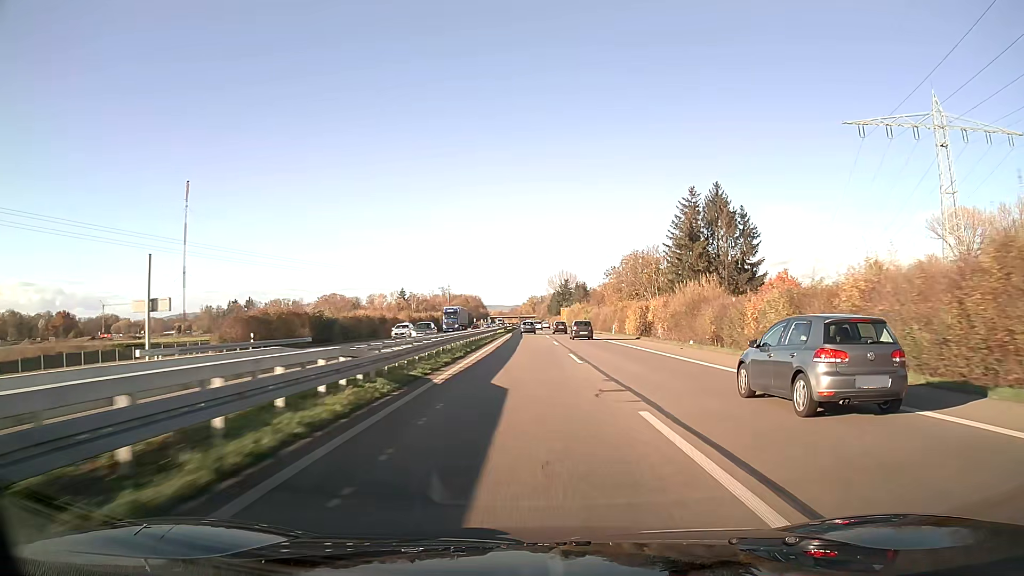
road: trunk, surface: asphalt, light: Day
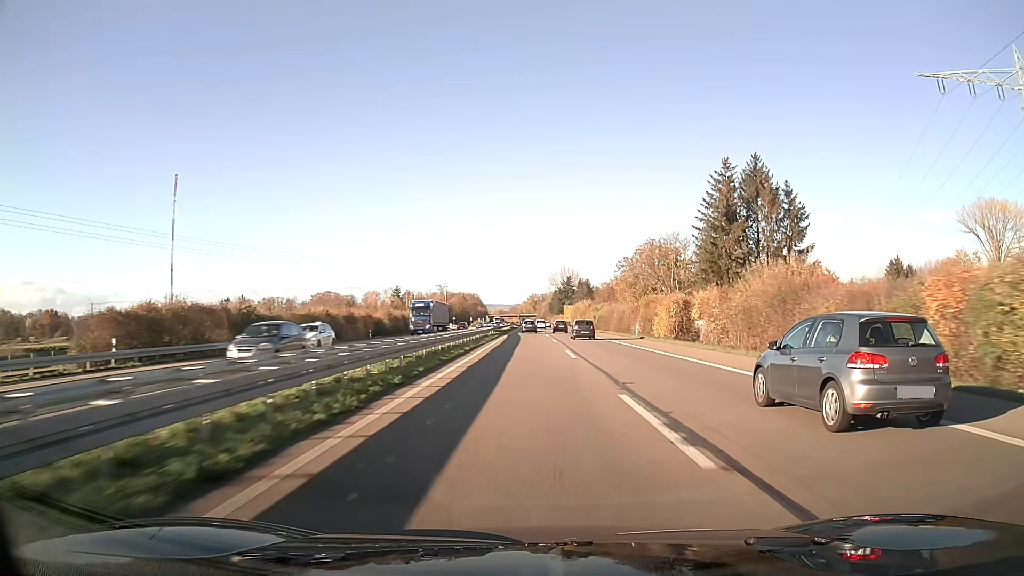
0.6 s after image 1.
(0.0, +16.1) m; 0°
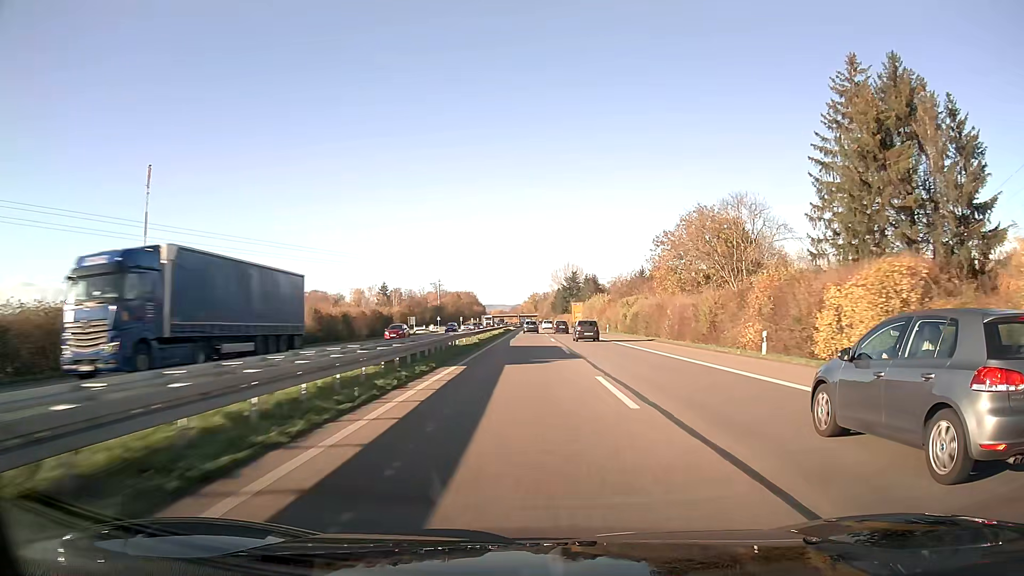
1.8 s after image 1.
(0.0, +32.2) m; 0°
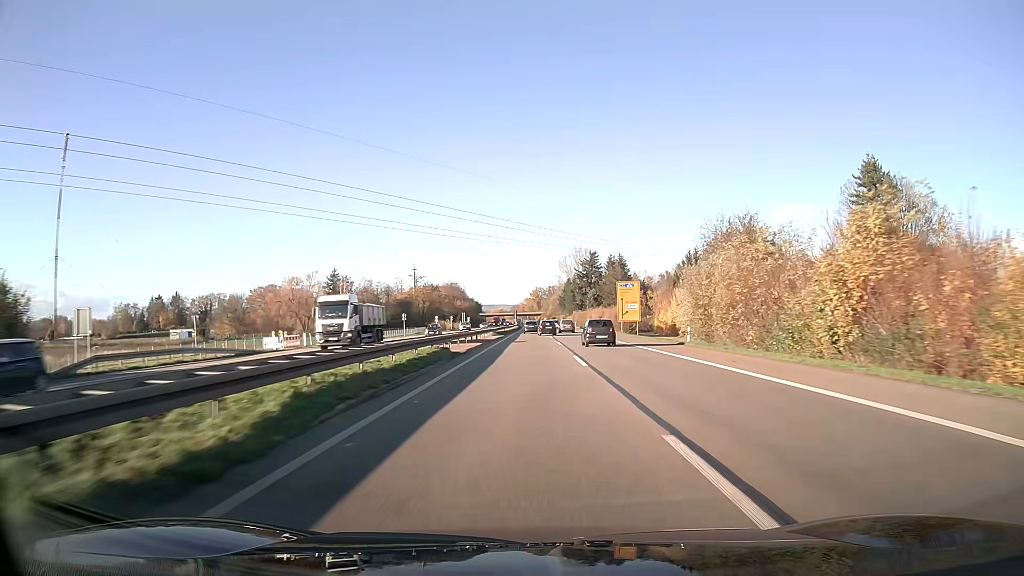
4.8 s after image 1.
(-0.1, +81.2) m; 0°
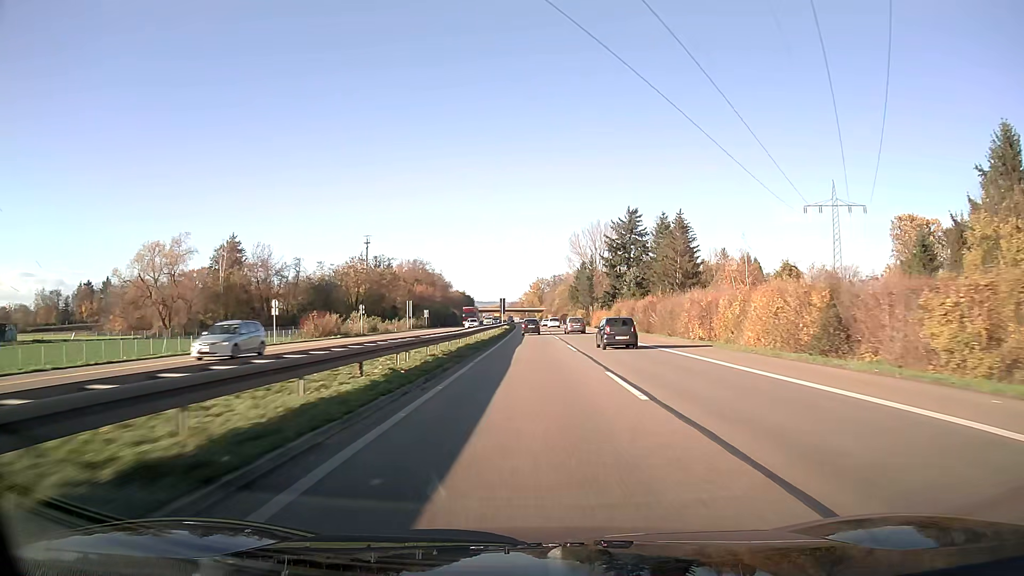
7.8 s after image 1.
(-0.1, +81.4) m; 0°
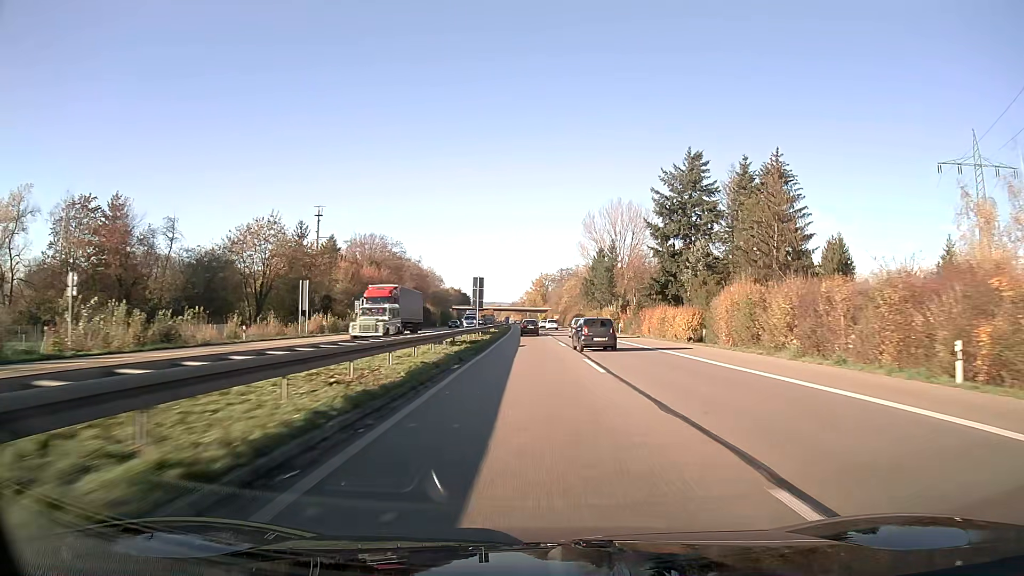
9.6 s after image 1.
(-0.1, +48.5) m; 0°
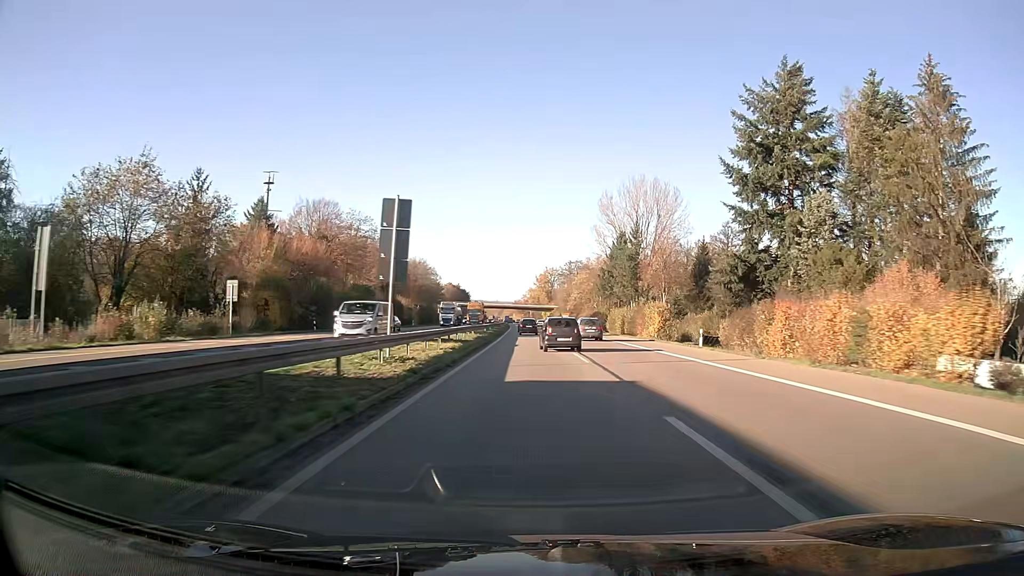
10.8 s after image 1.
(-0.1, +32.3) m; 0°
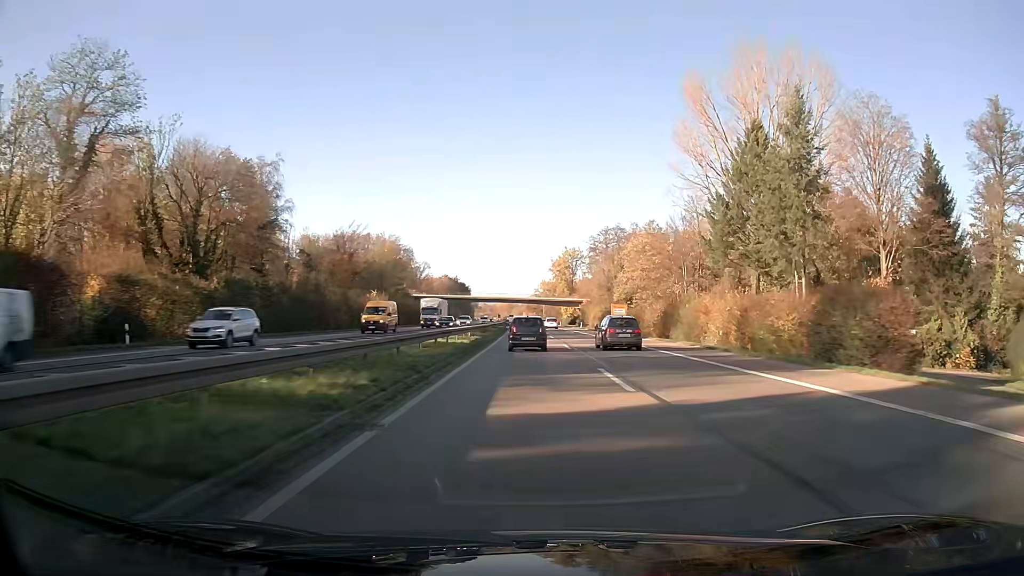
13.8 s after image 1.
(-0.7, +80.9) m; -1°
